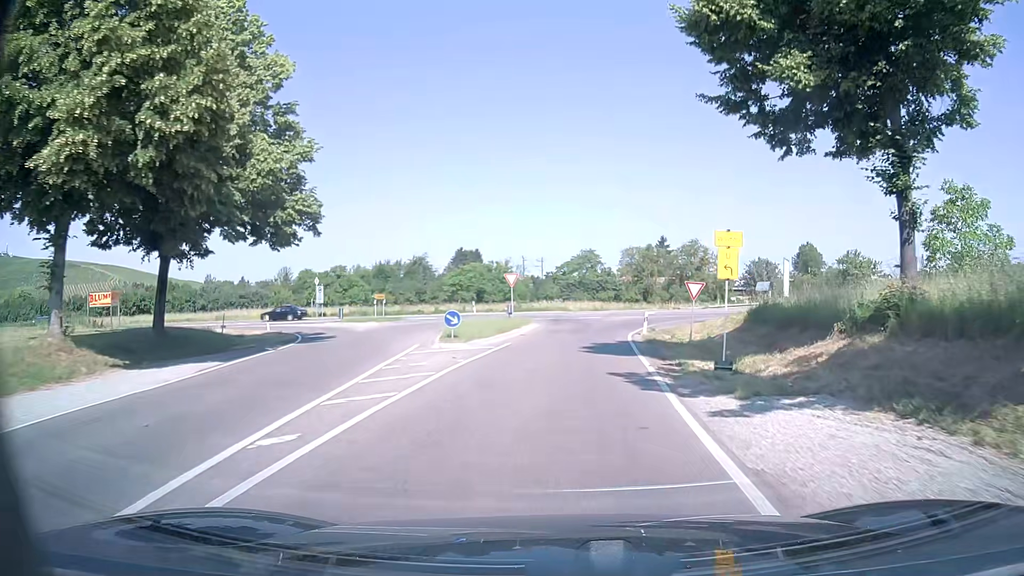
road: tertiary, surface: asphalt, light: Day
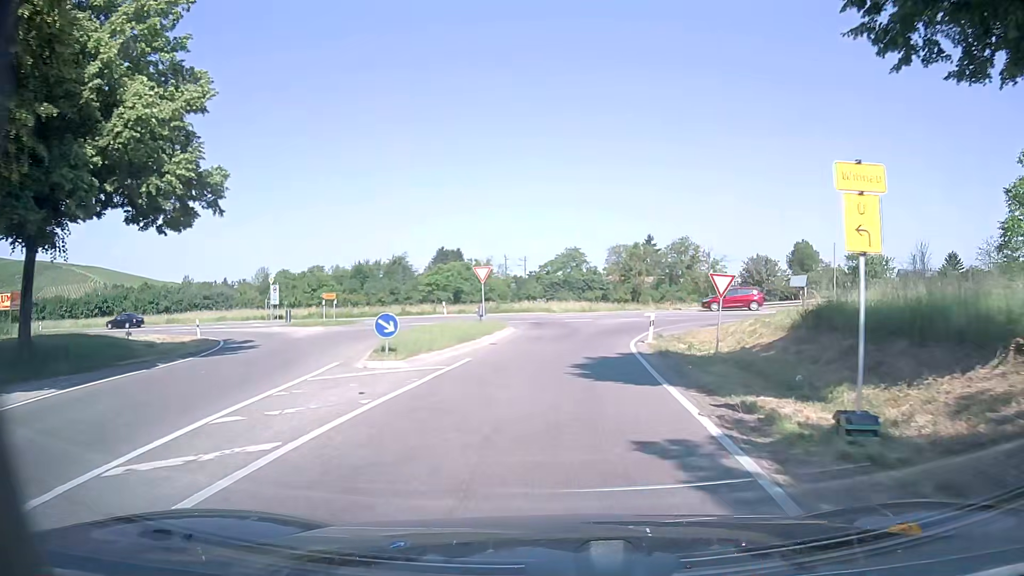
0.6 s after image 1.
(+0.1, +6.9) m; +1°
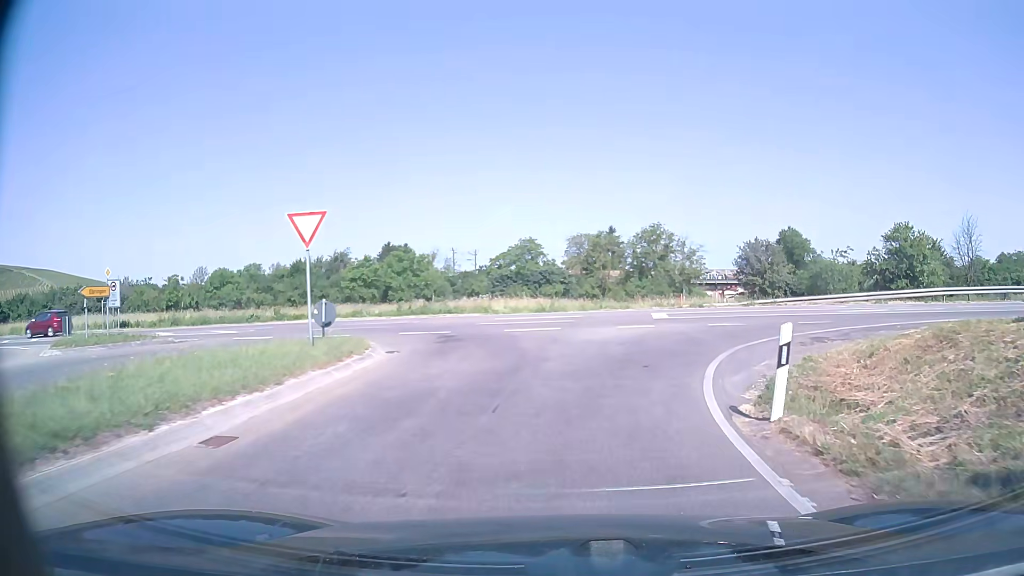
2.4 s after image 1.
(+0.6, +17.3) m; +4°
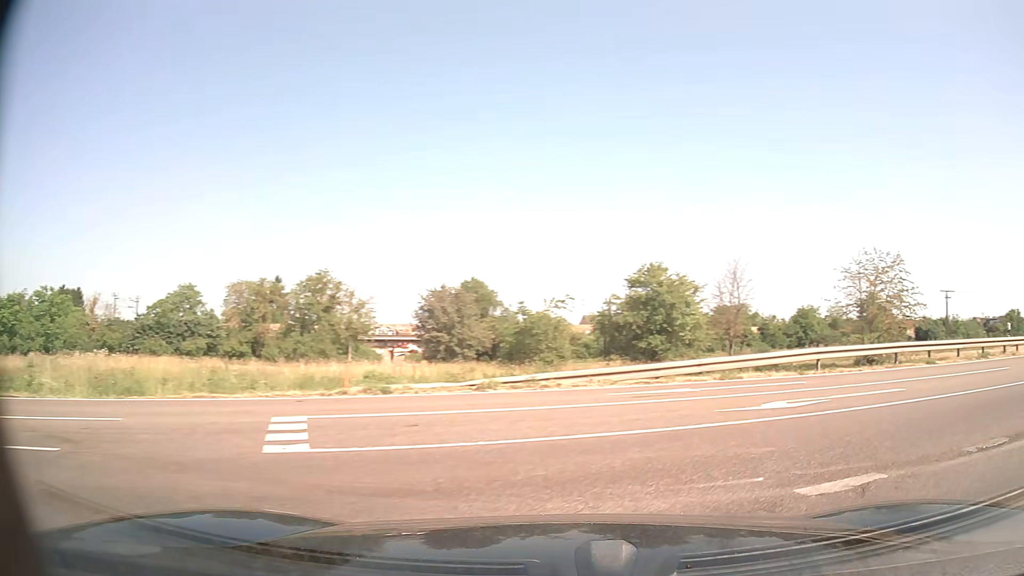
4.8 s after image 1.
(+1.7, +14.0) m; +27°
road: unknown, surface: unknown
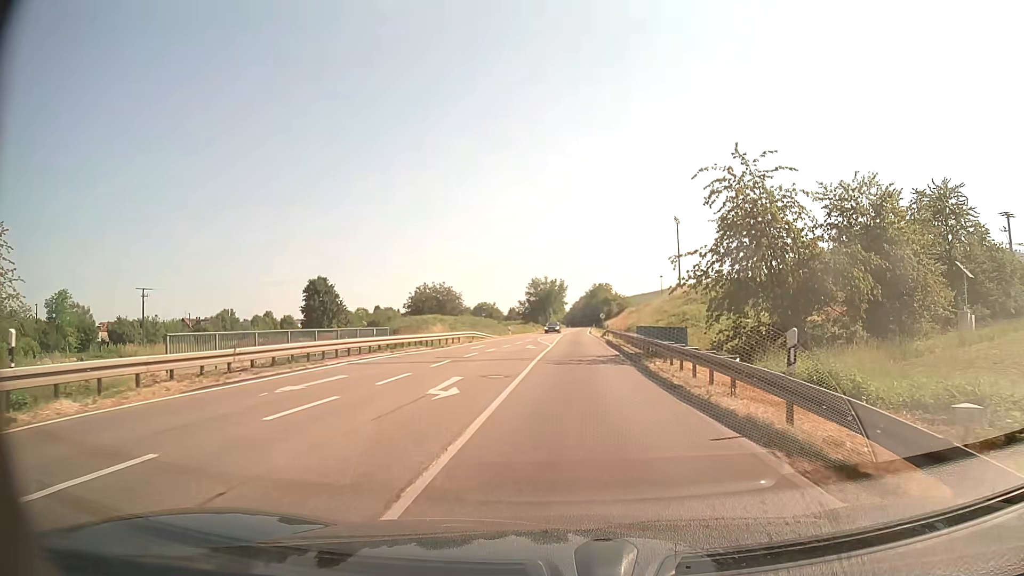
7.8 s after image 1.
(+14.1, +13.5) m; +69°
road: primary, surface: asphalt
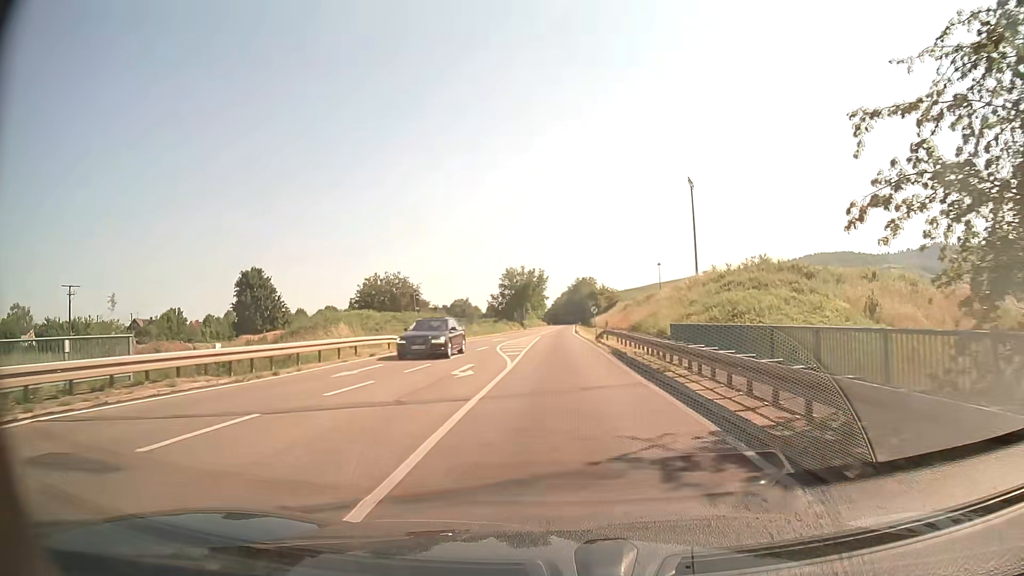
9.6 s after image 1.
(+0.4, +21.1) m; +2°
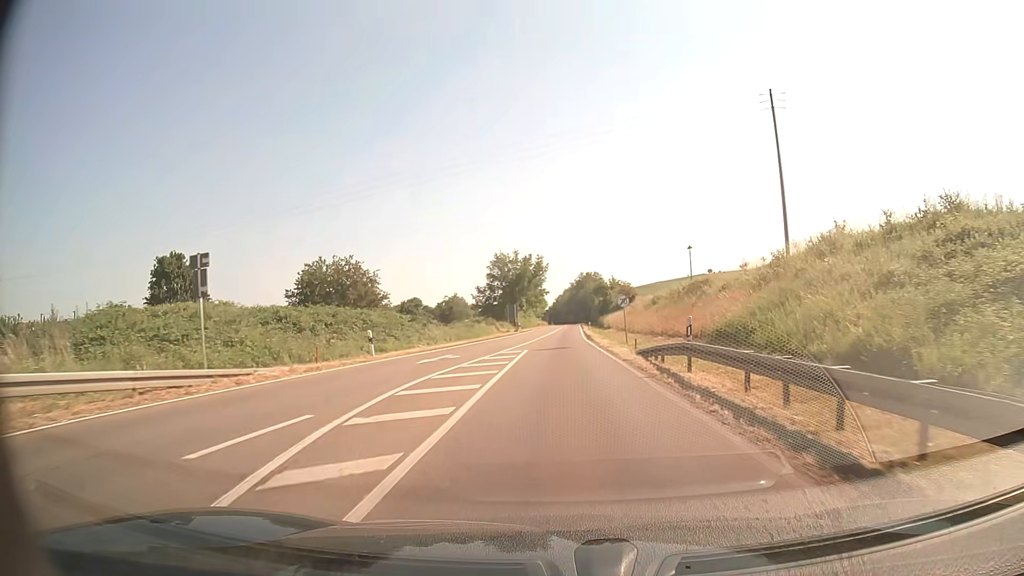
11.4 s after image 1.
(-0.1, +24.7) m; 0°
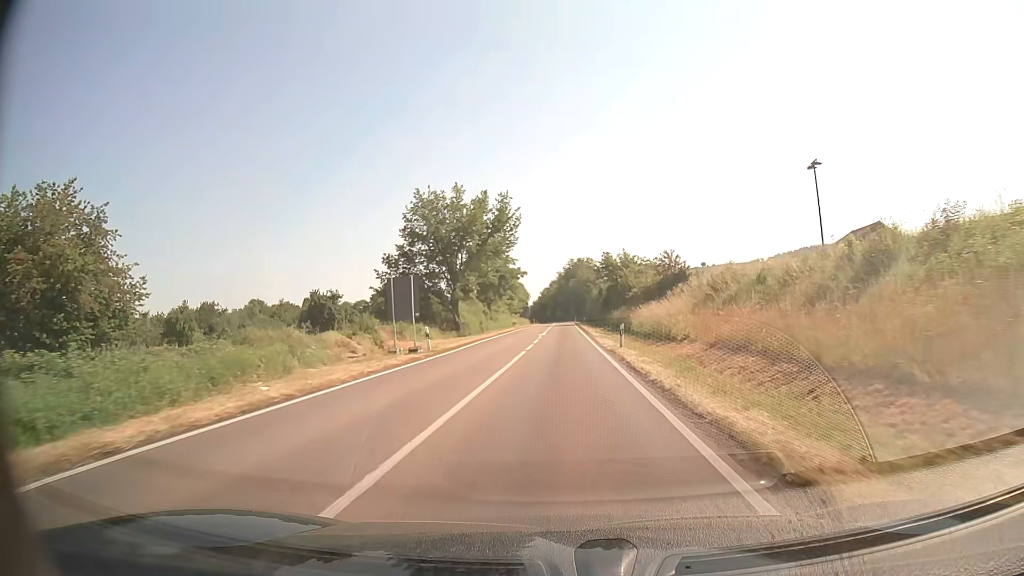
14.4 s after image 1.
(+0.5, +47.3) m; +1°
(0, +10) (0, +20) (0, +30) (0, +40) (0, +50) (0, +60) (0, +70) (+1, +80) (+1, +90) (+1, +100) m
